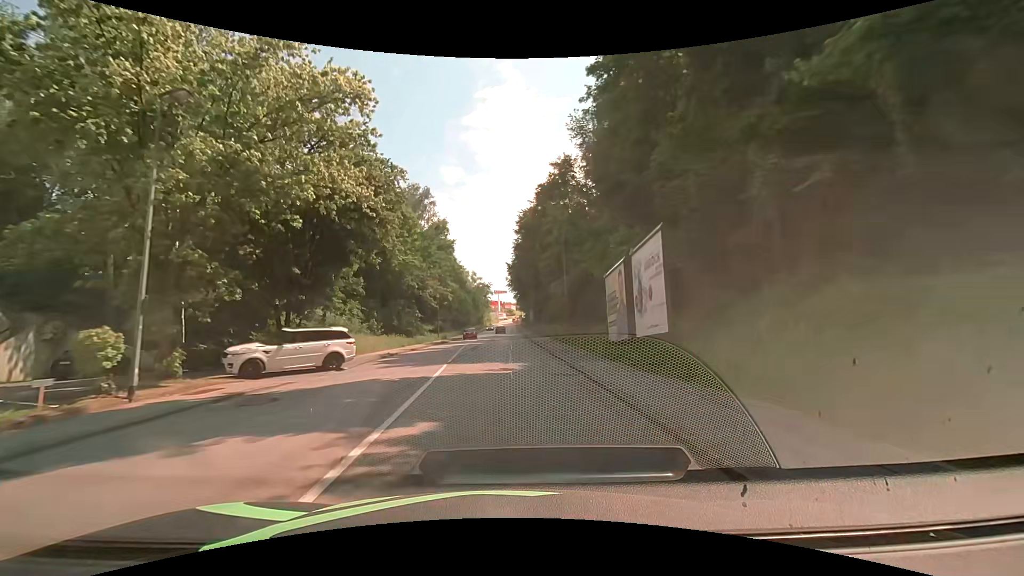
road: tertiary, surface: asphalt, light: Day
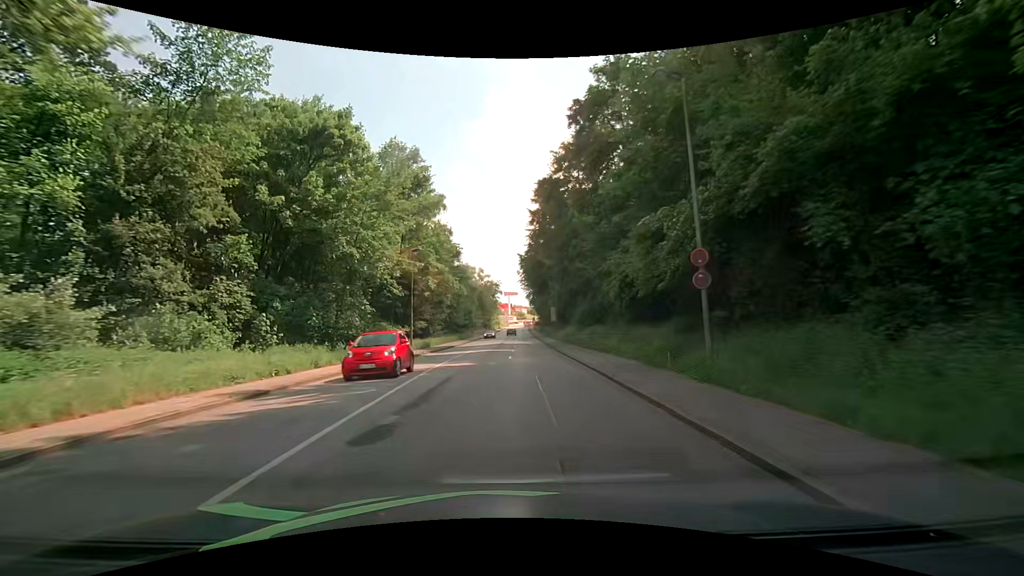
(-0.1, +23.3) m; -1°
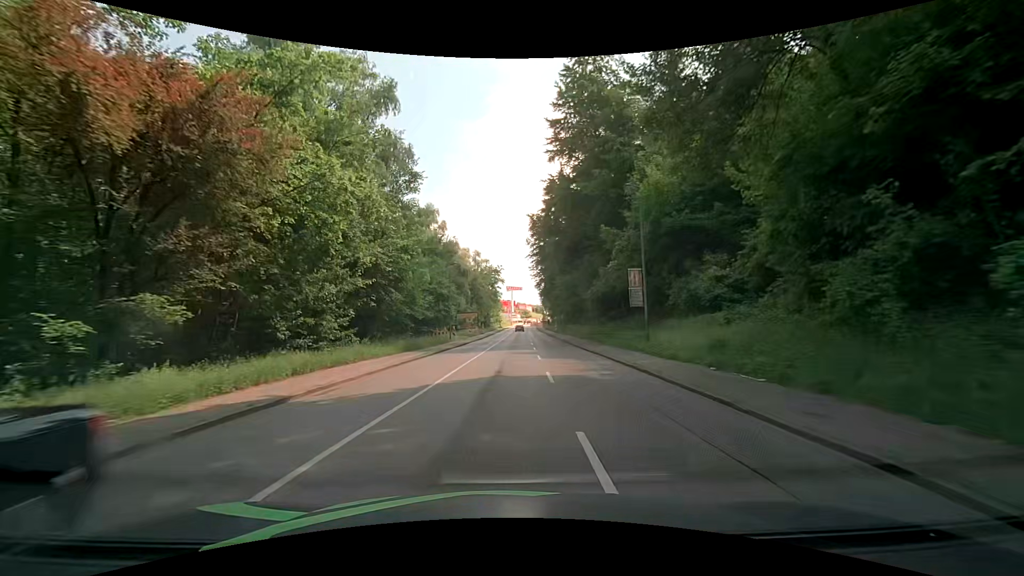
(-0.1, +38.7) m; 0°
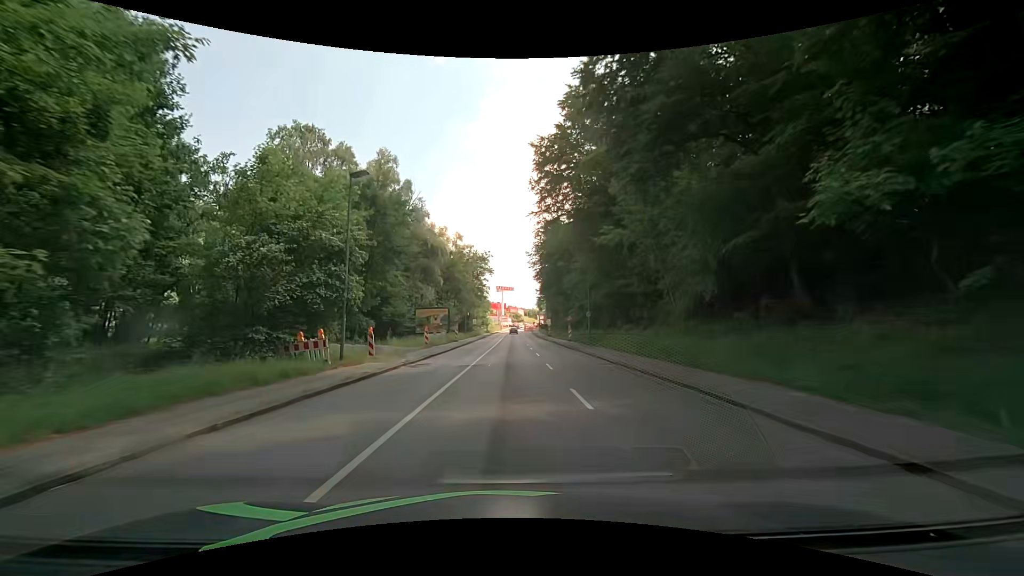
(+0.1, +30.9) m; 0°
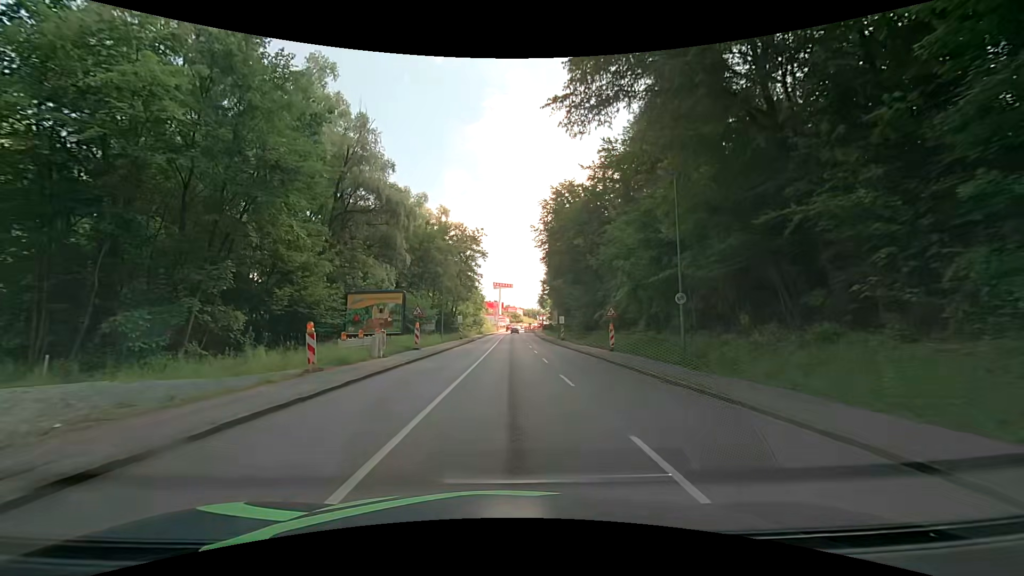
(+0.2, +23.2) m; +1°
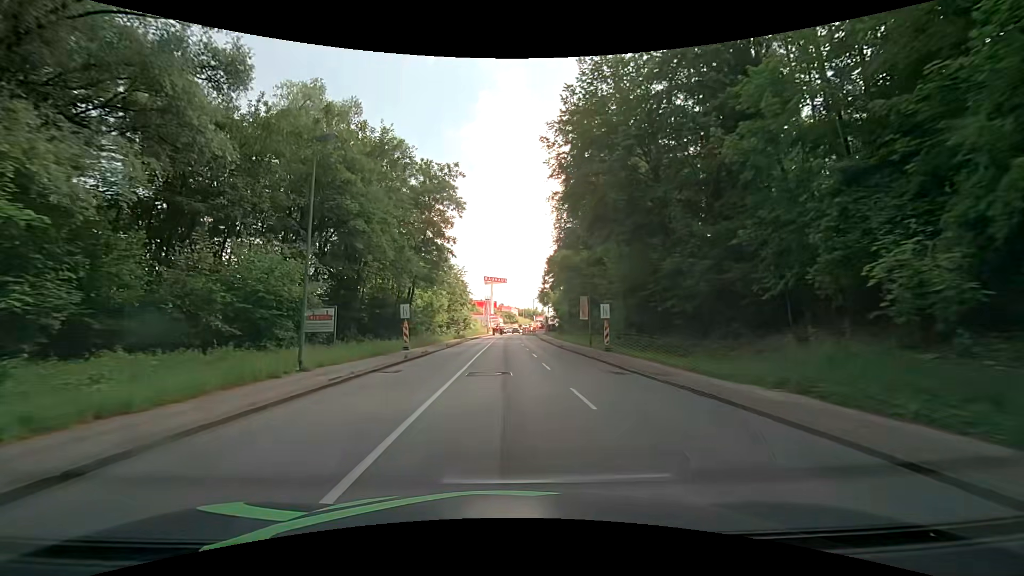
(+0.2, +31.0) m; +1°
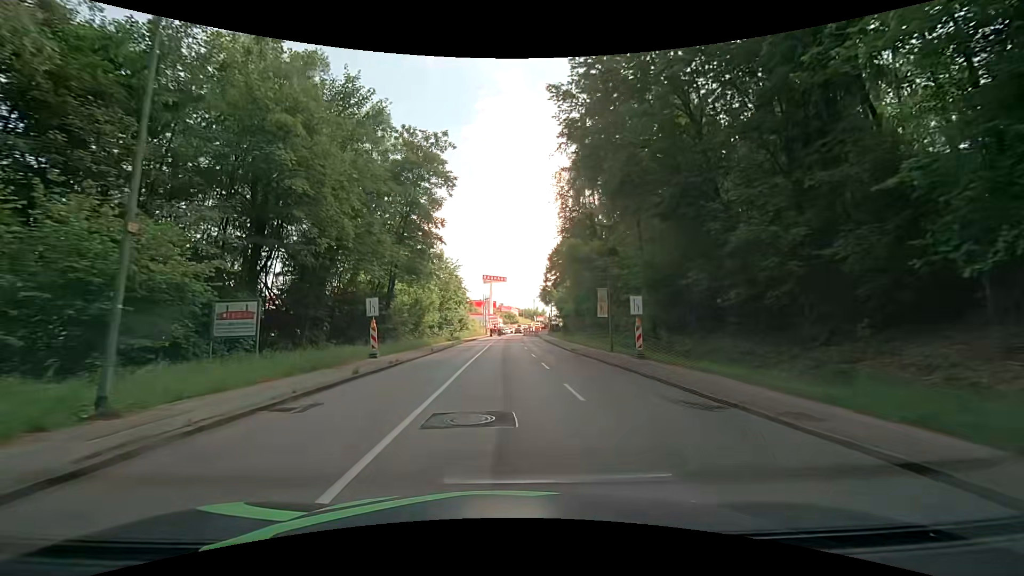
(0.0, +7.7) m; 0°
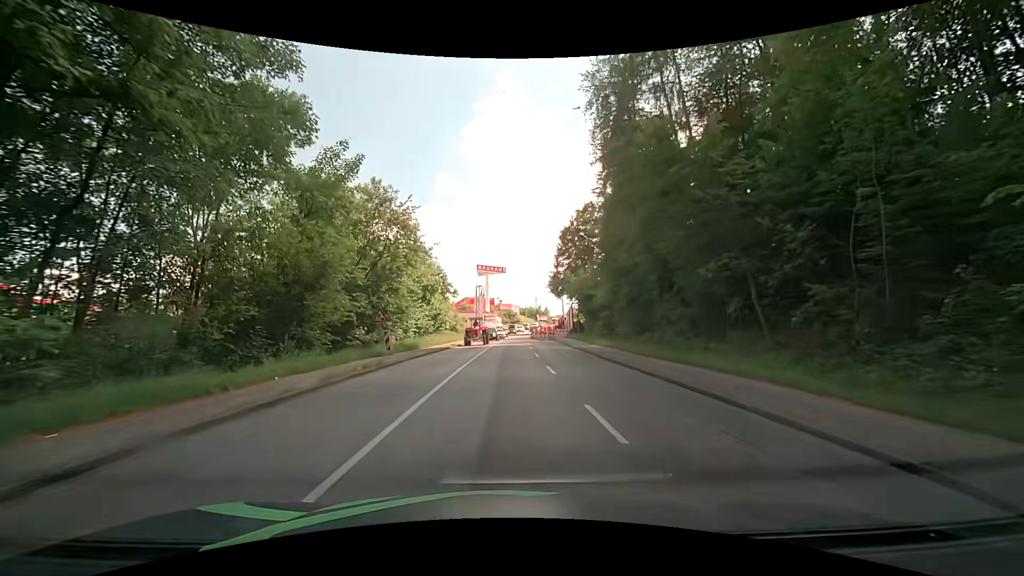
(-0.2, +31.0) m; 0°
(0, +10) (0, +20) (0, +30) (0, +40) (0, +50) (+1, +60) (+1, +70) (+2, +80) (+2, +90) (+3, +100) m
